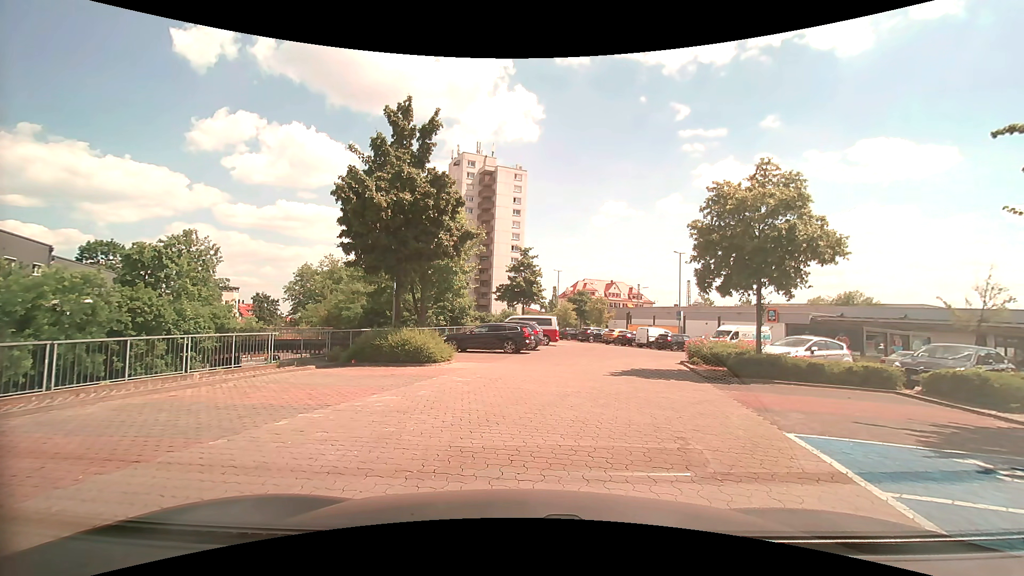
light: Day
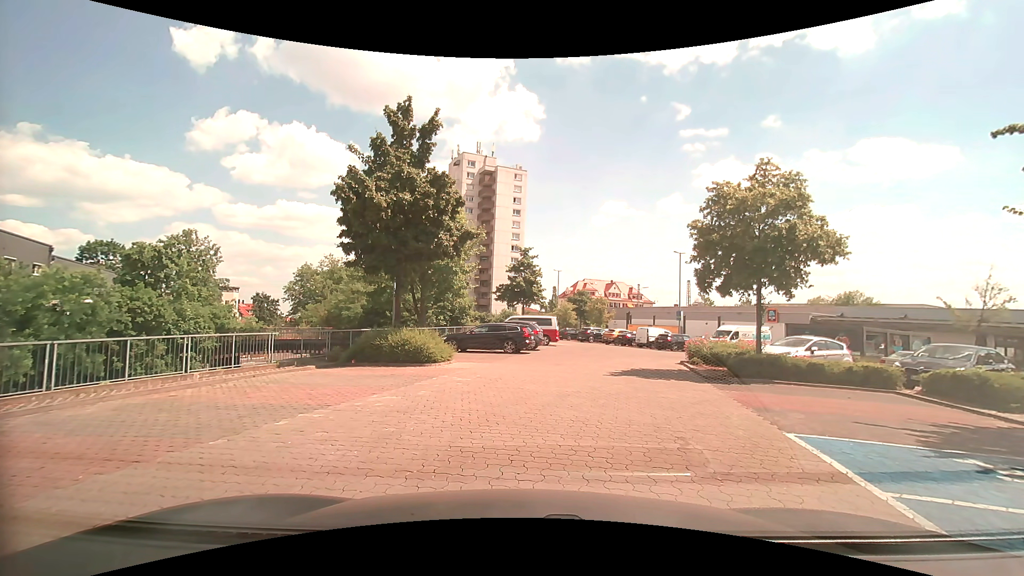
(0.0, 0.0) m; 0°
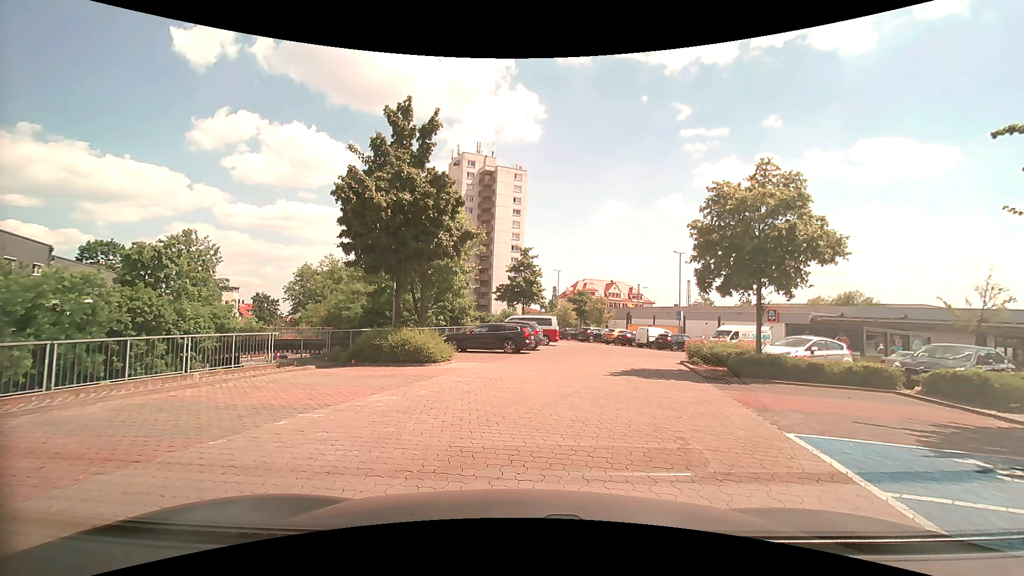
(0.0, 0.0) m; 0°
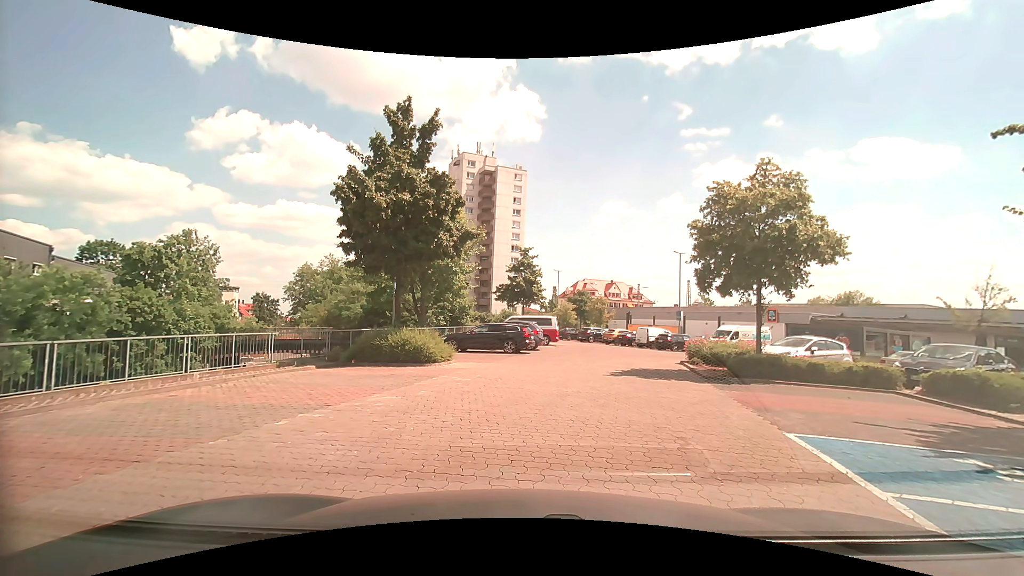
(0.0, 0.0) m; 0°
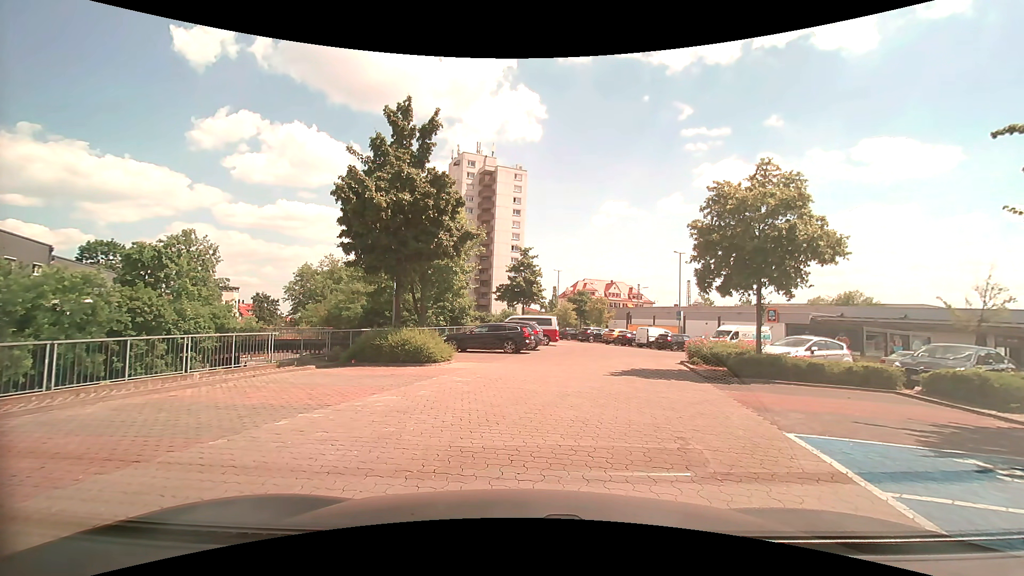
(0.0, 0.0) m; 0°
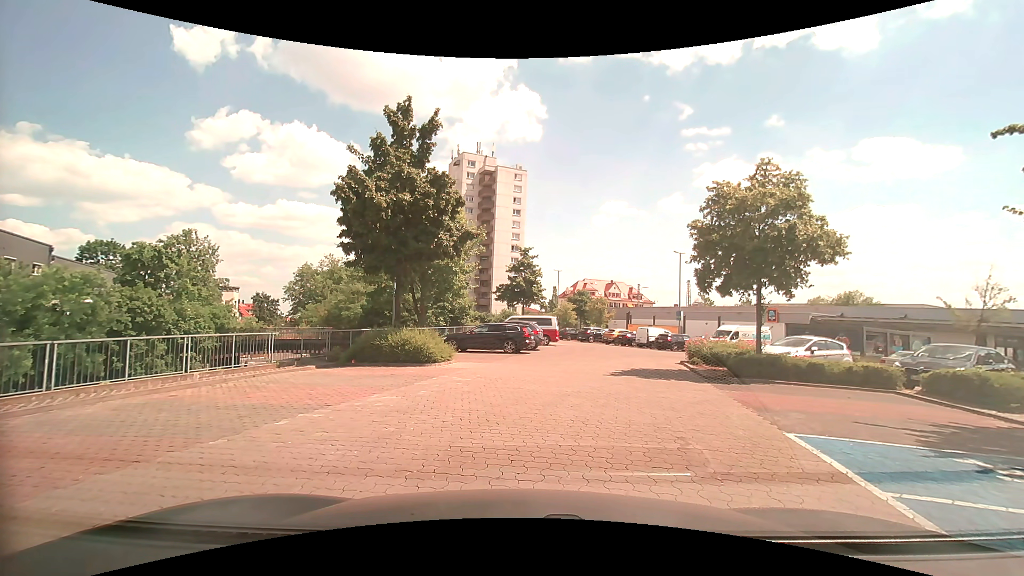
(0.0, 0.0) m; 0°
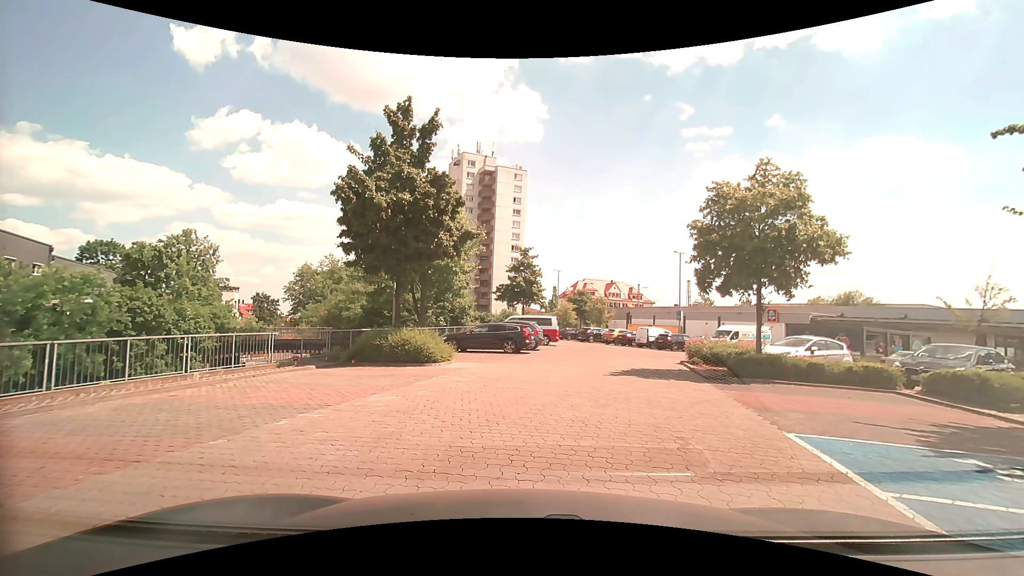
(0.0, 0.0) m; 0°
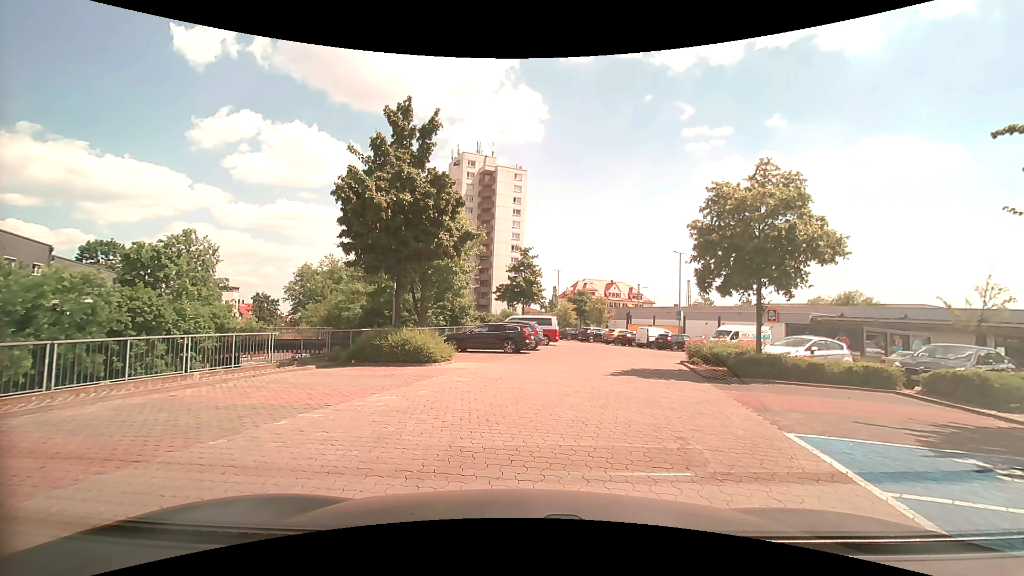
(0.0, 0.0) m; 0°
